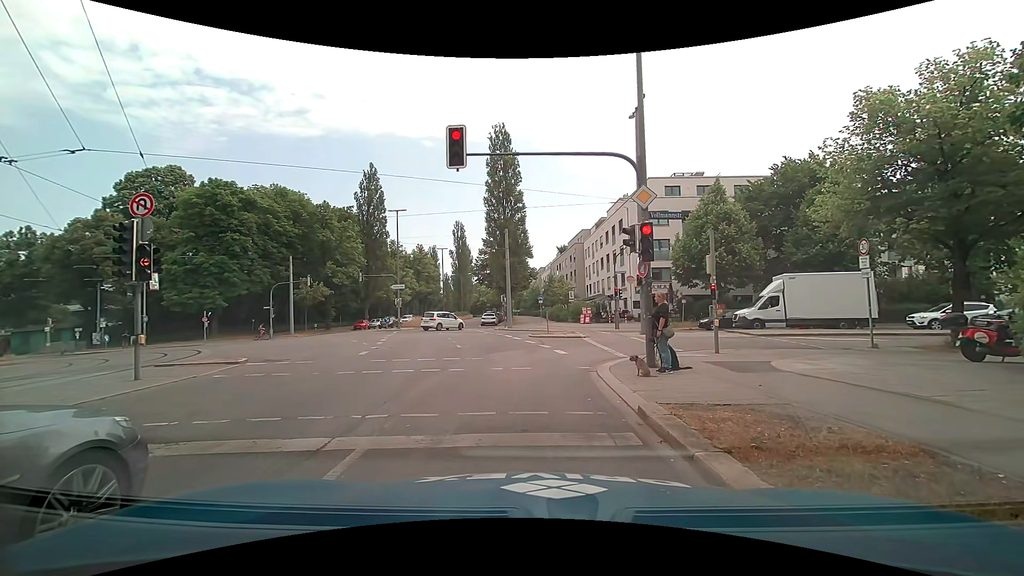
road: secondary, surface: asphalt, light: Day
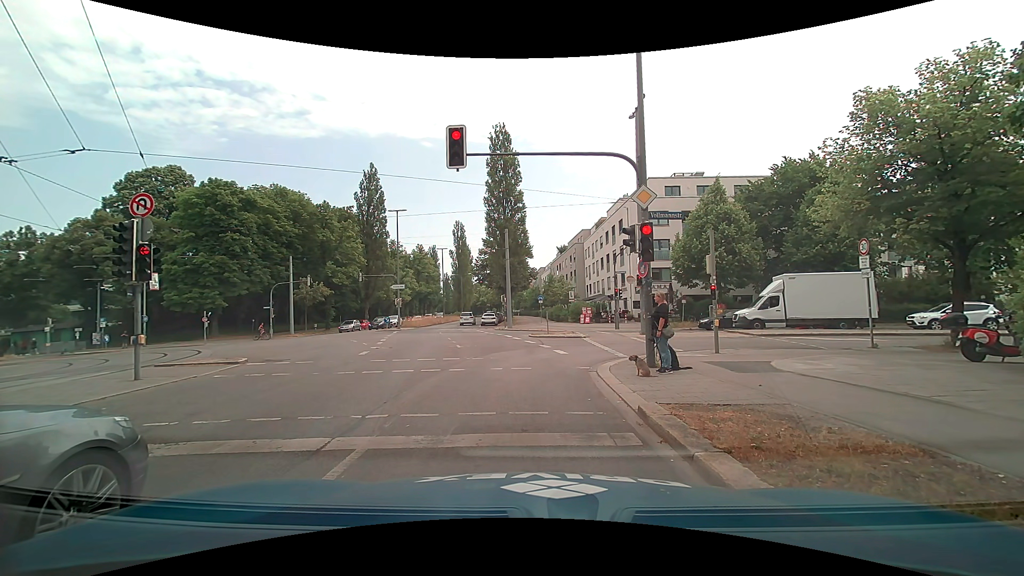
(0.0, +0.1) m; 0°
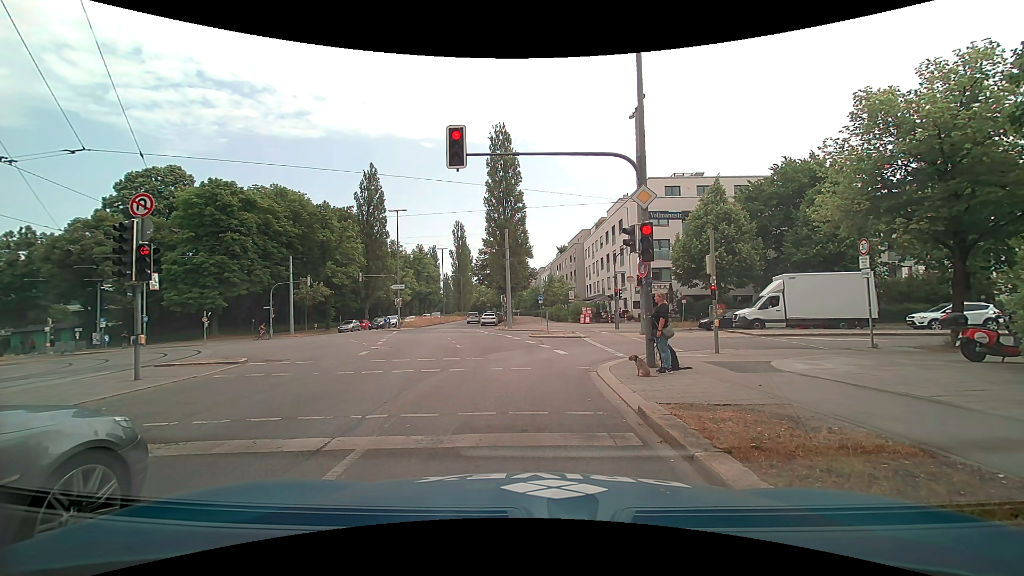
(0.0, 0.0) m; 0°
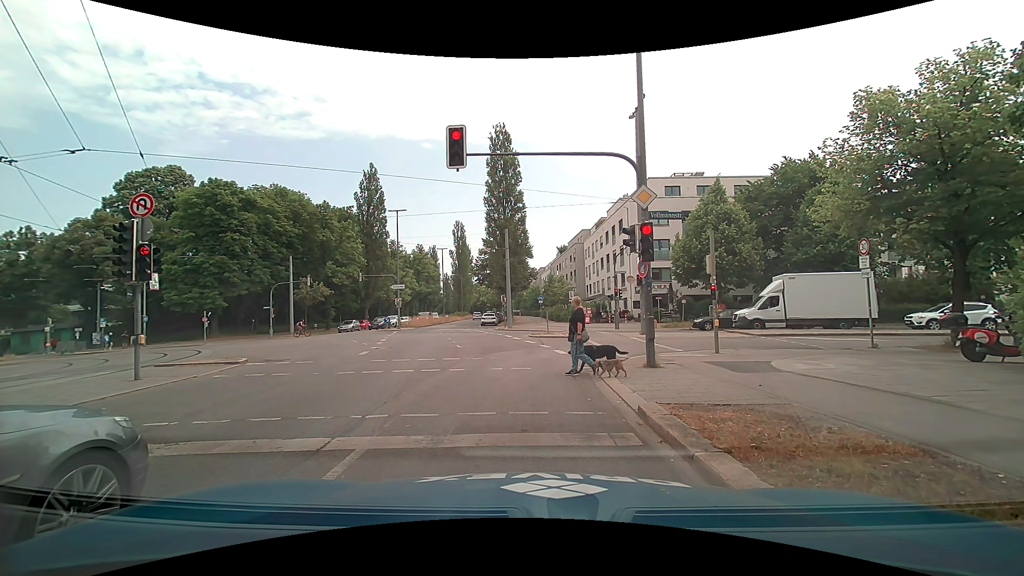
(0.0, 0.0) m; 0°
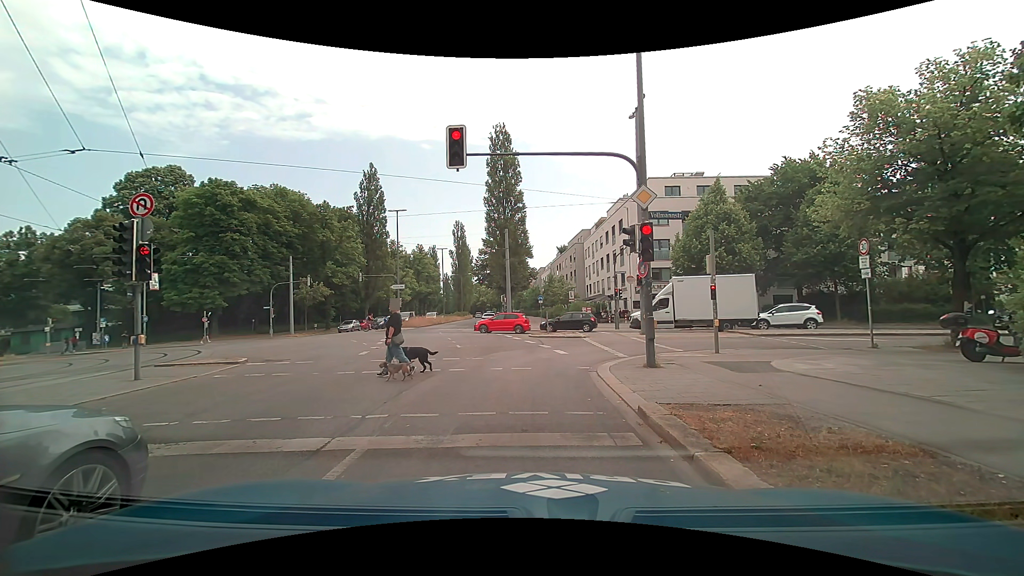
(0.0, 0.0) m; 0°
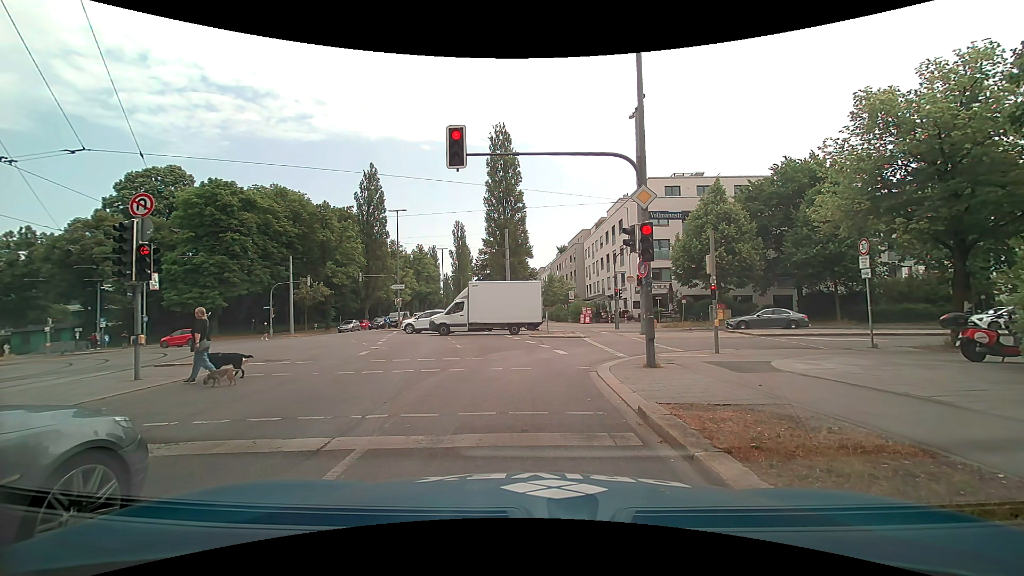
(0.0, 0.0) m; 0°
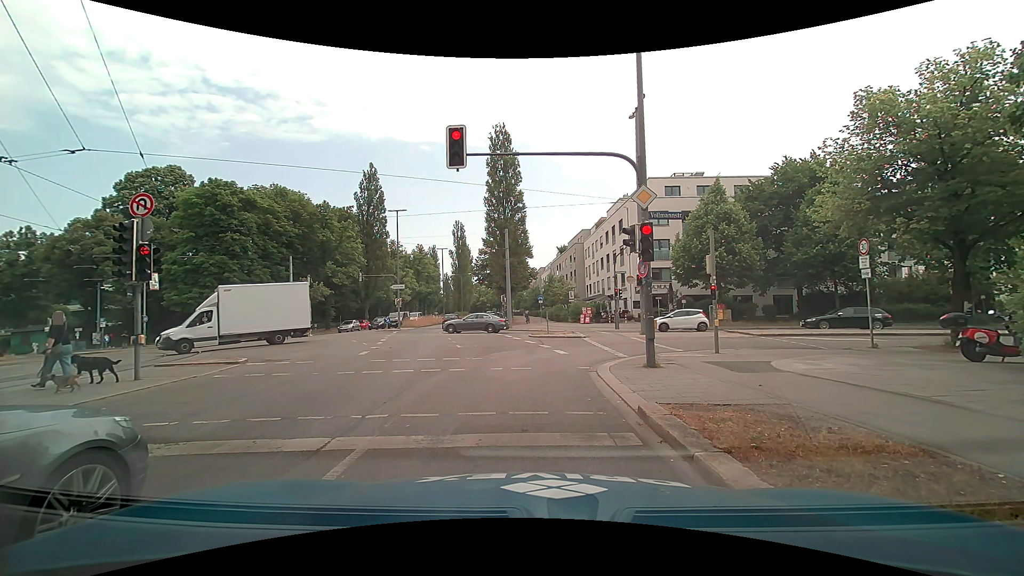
(0.0, 0.0) m; 0°
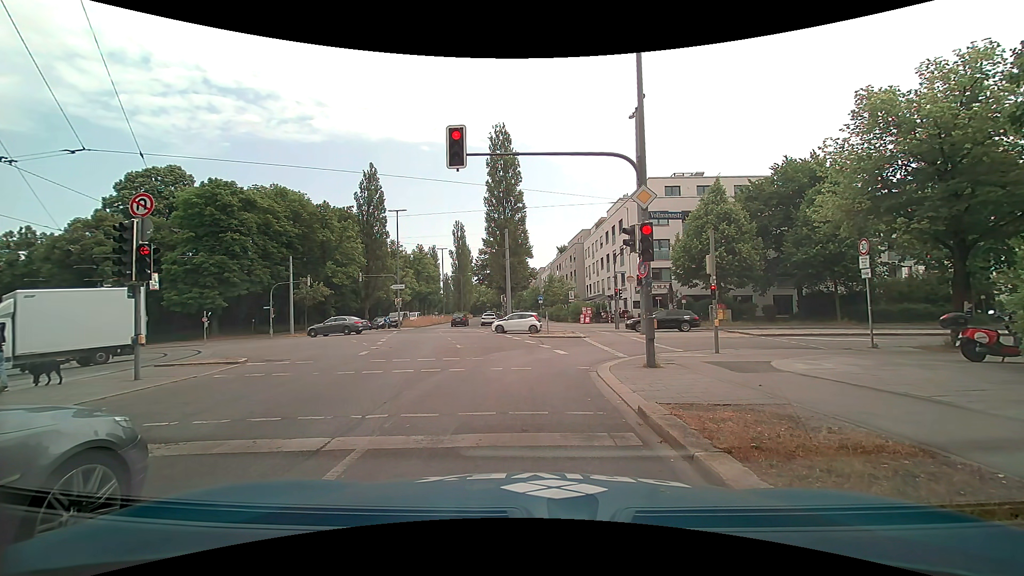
(0.0, 0.0) m; 0°
